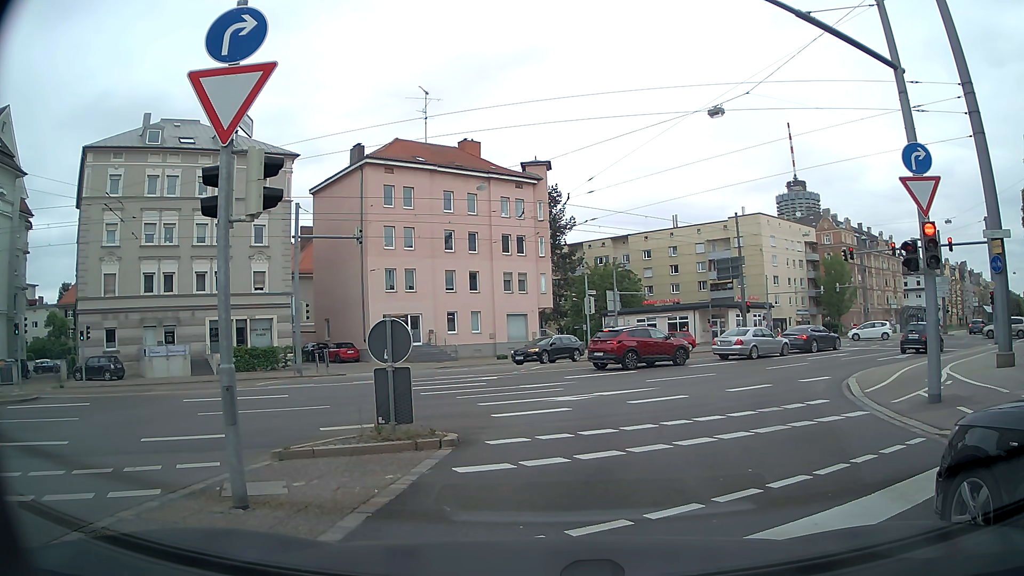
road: secondary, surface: asphalt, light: Day
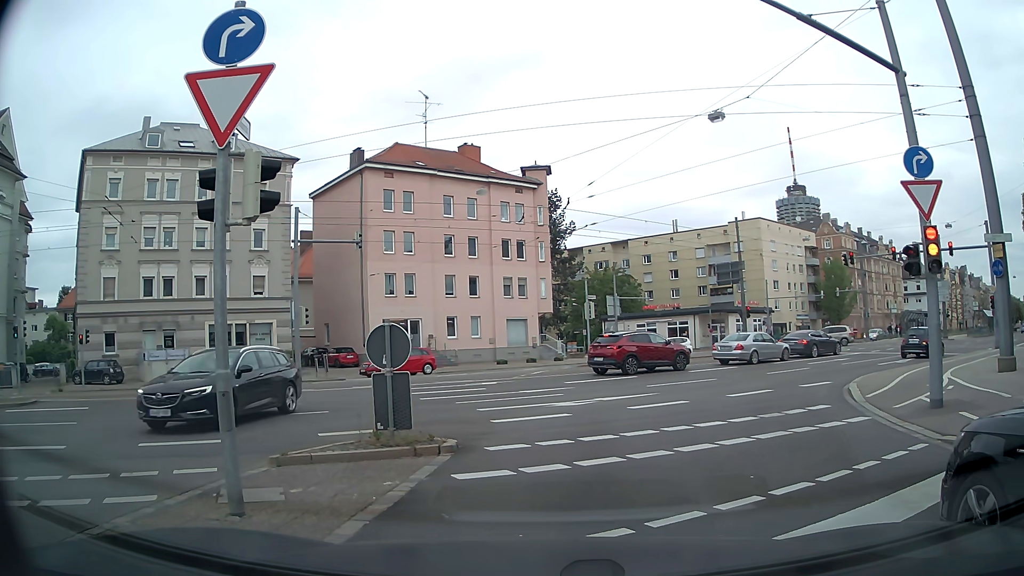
(0.0, +0.1) m; 0°
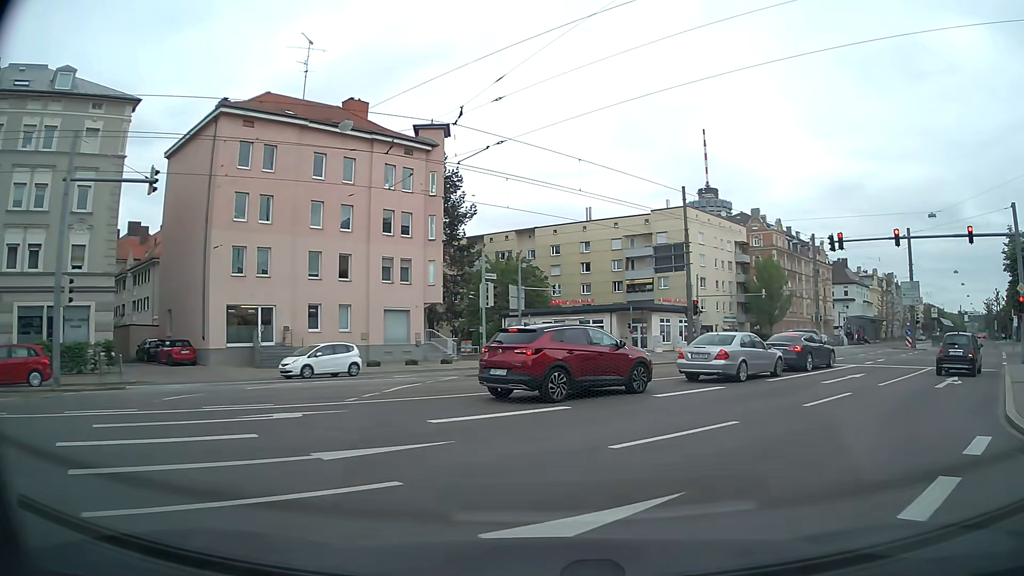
(+0.5, +11.7) m; +8°
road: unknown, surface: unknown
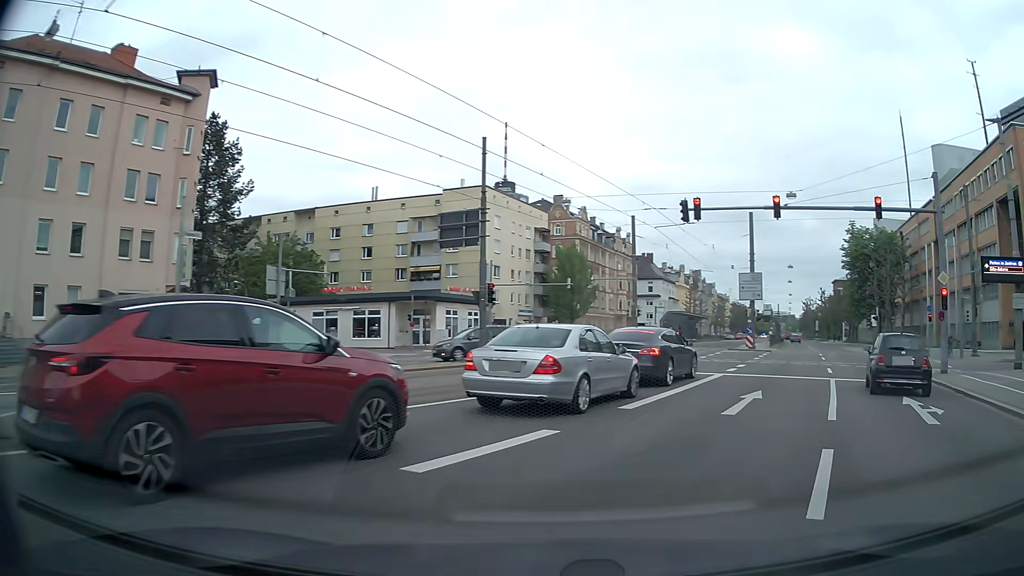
(+1.1, +8.8) m; +17°
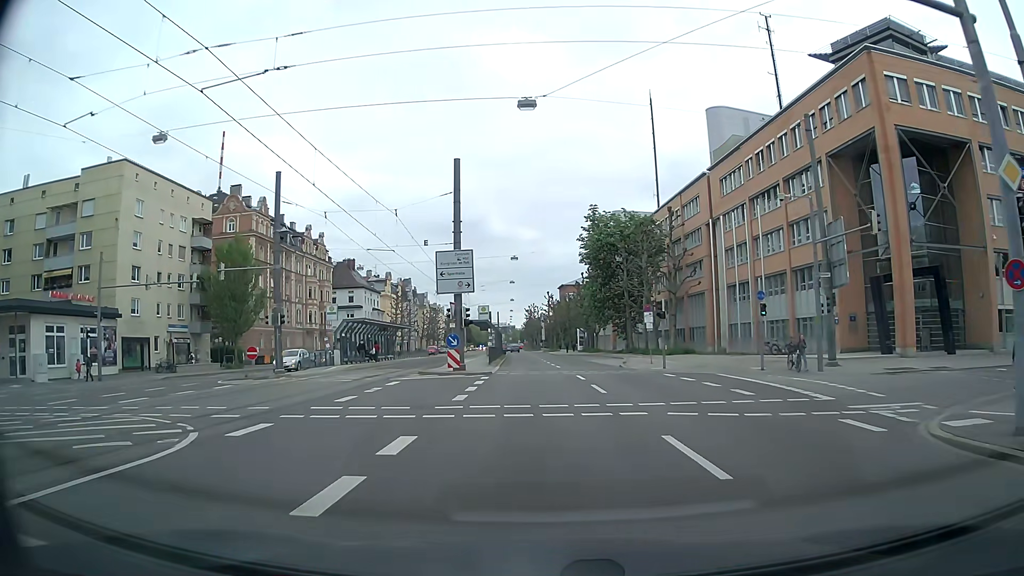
(+5.6, +17.5) m; +25°
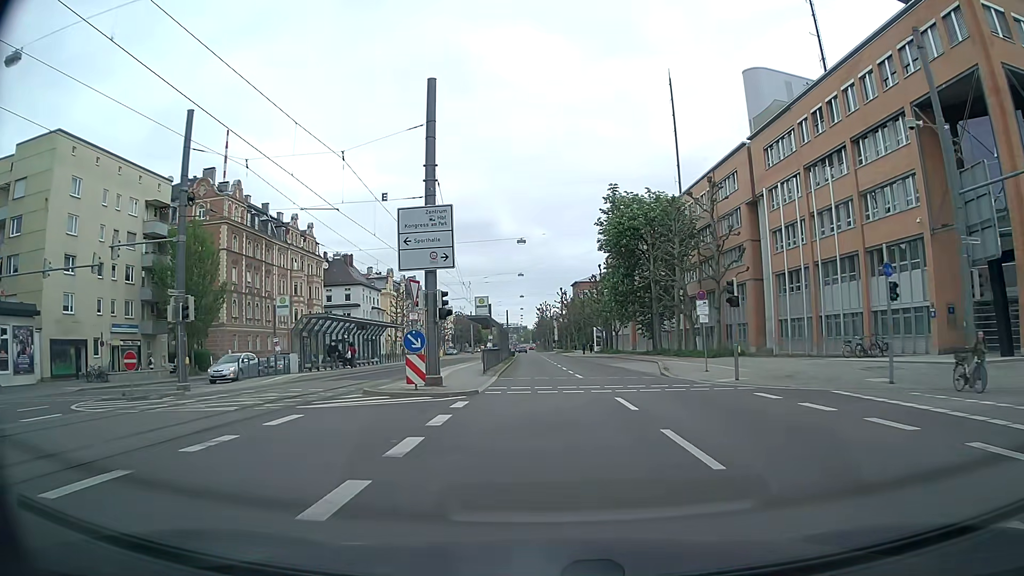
(-0.2, +11.0) m; -2°
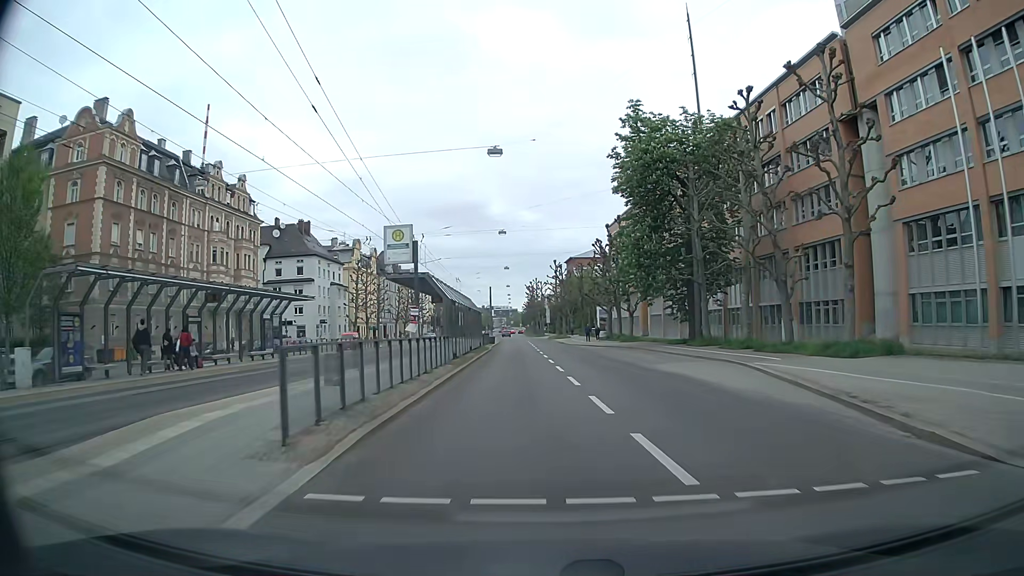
(+0.1, +21.7) m; +1°
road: secondary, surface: asphalt
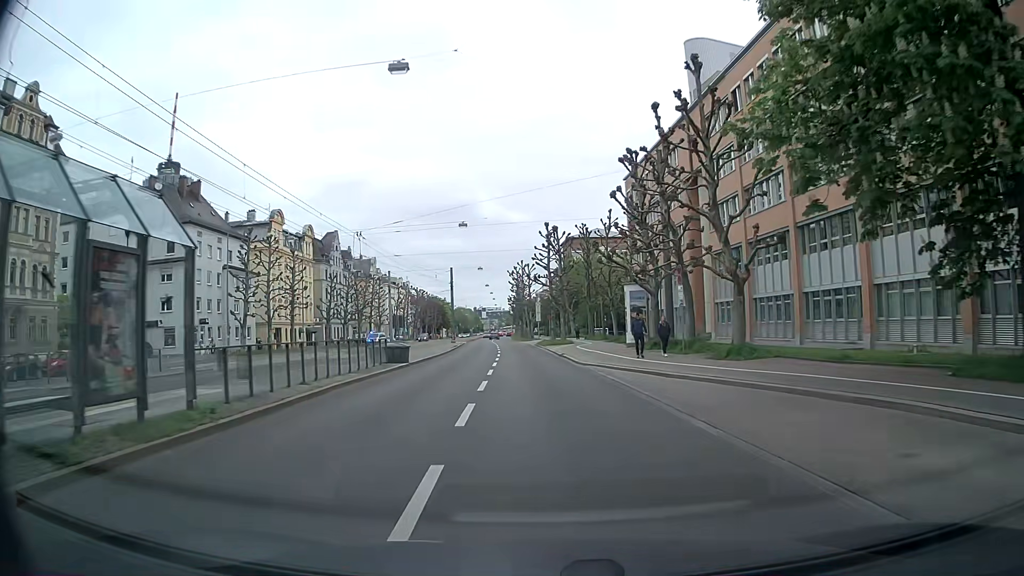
(+0.7, +37.5) m; 0°
(0, +10) (0, +20) (-1, +30) (-1, +40) (-1, +50) (-2, +60) (-3, +70) (-4, +80) (-4, +90) (-5, +100) m
